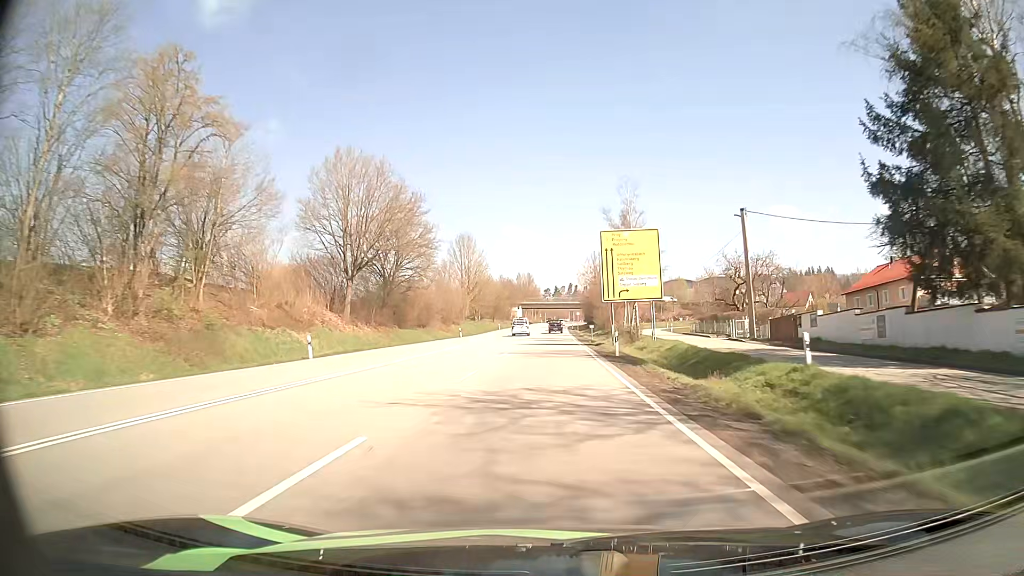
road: primary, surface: asphalt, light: Day
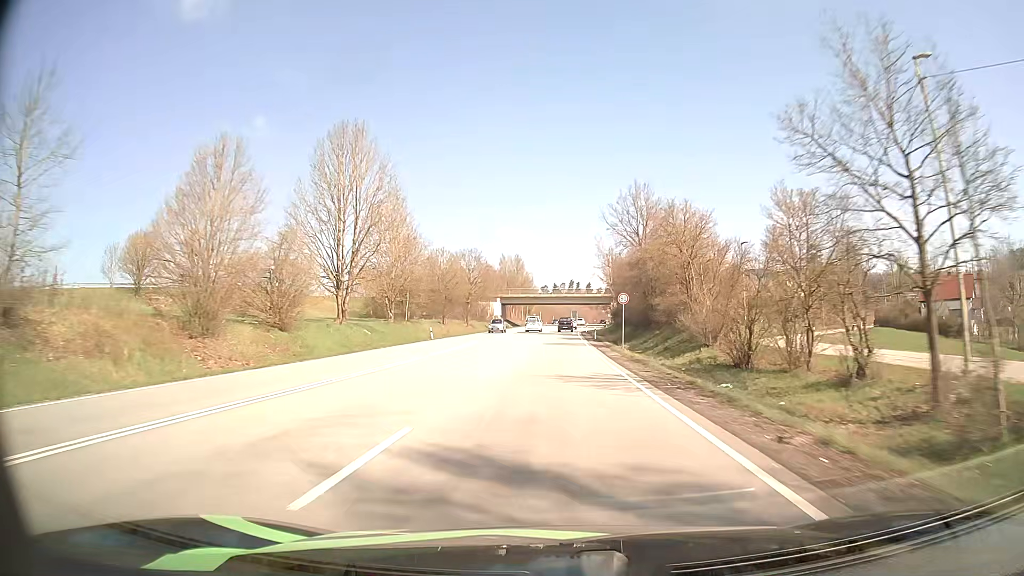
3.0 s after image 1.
(+0.6, +71.3) m; 0°
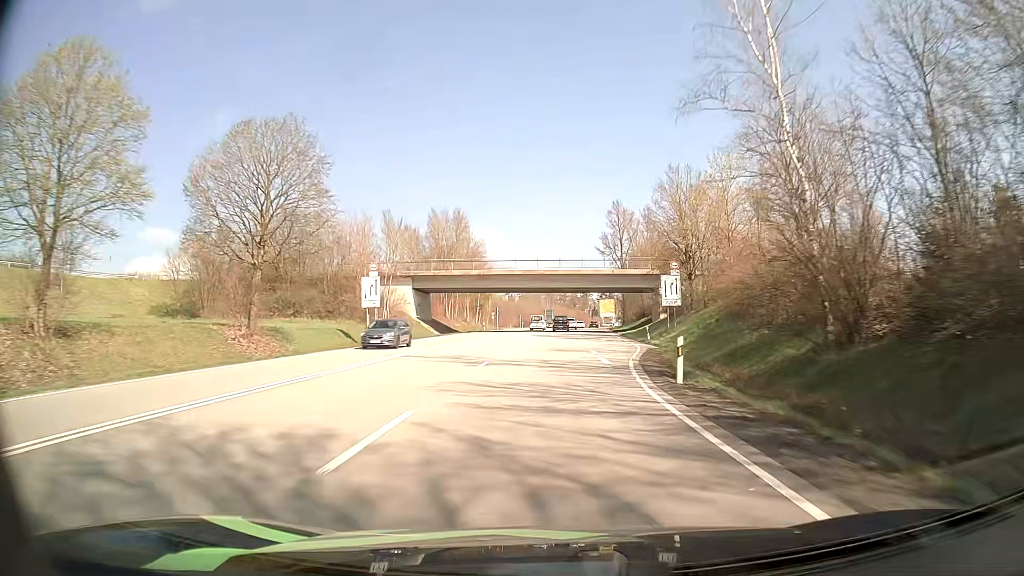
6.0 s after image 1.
(+1.1, +70.7) m; +3°
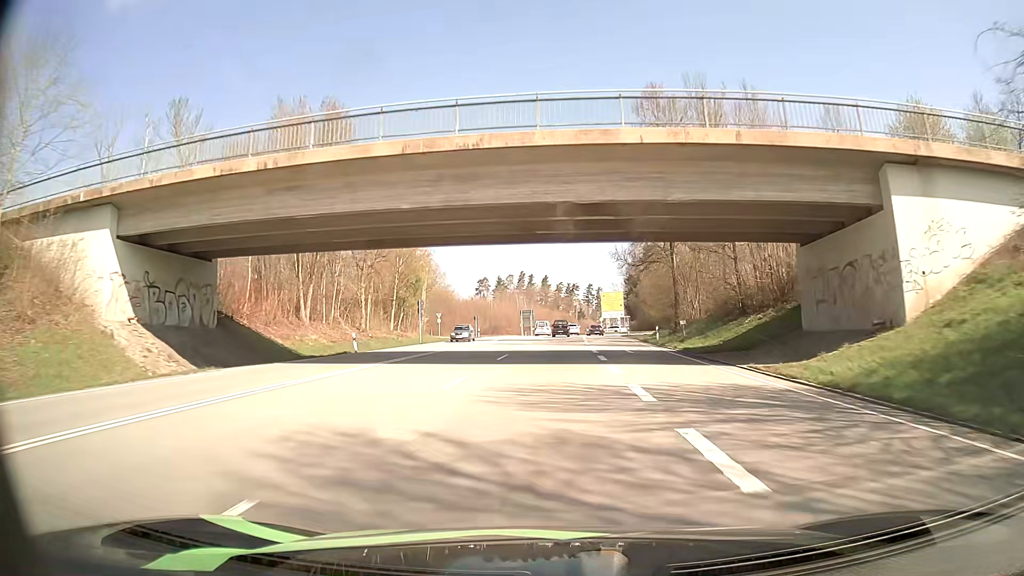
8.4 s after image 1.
(+0.9, +52.9) m; +2°
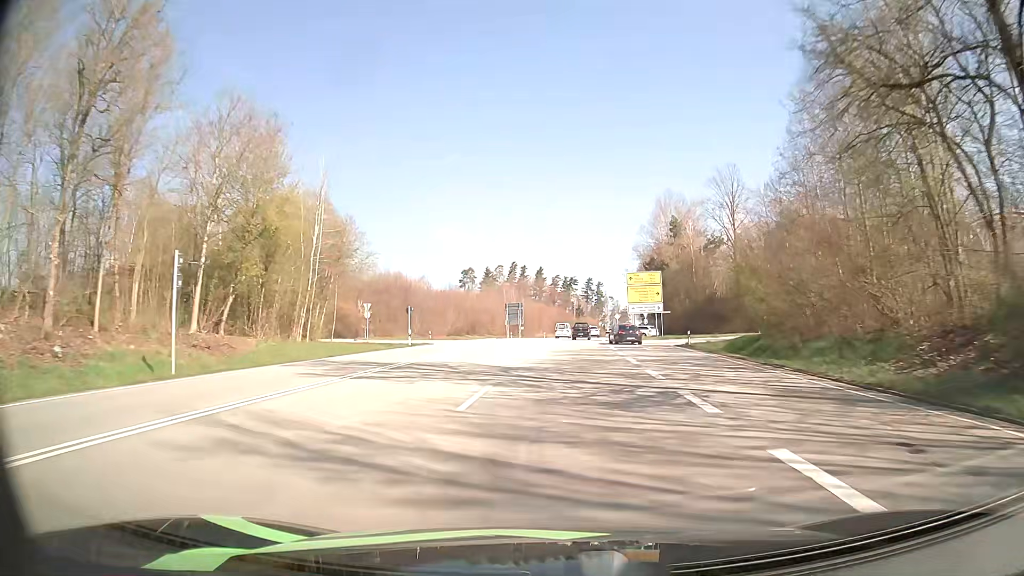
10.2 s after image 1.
(-0.3, +38.3) m; 0°
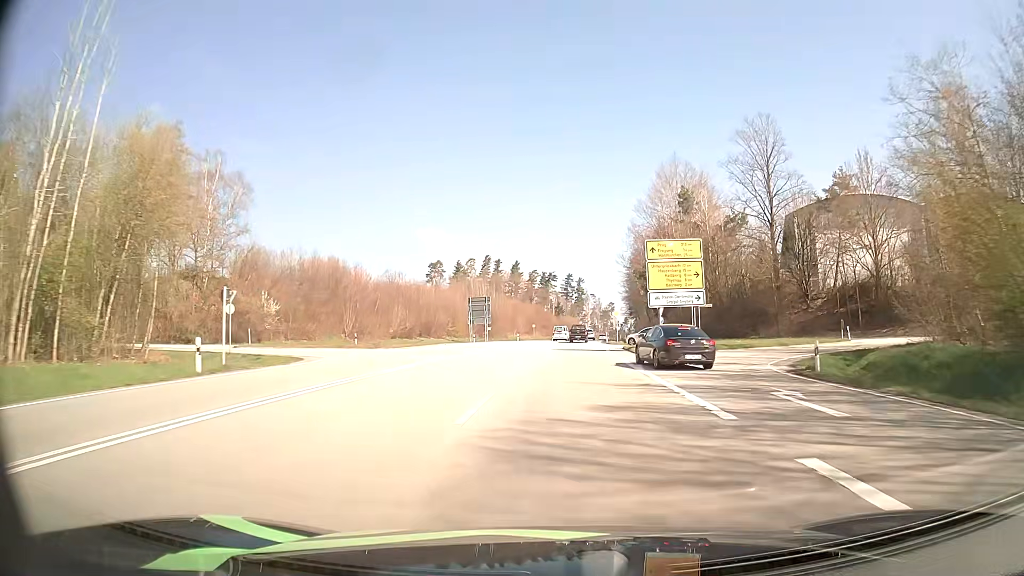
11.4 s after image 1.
(+0.5, +25.0) m; +2°
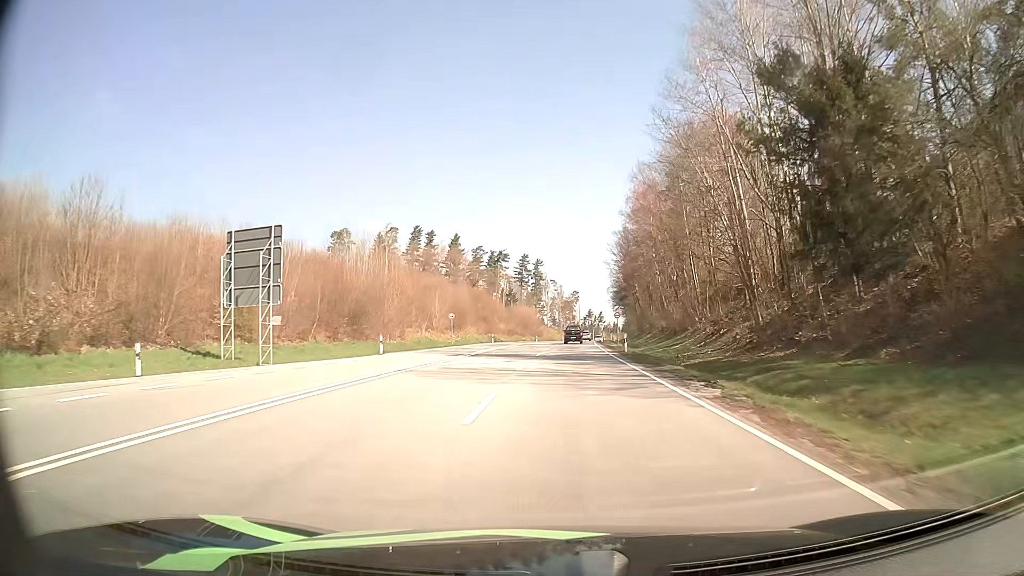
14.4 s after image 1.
(+2.3, +64.1) m; +4°
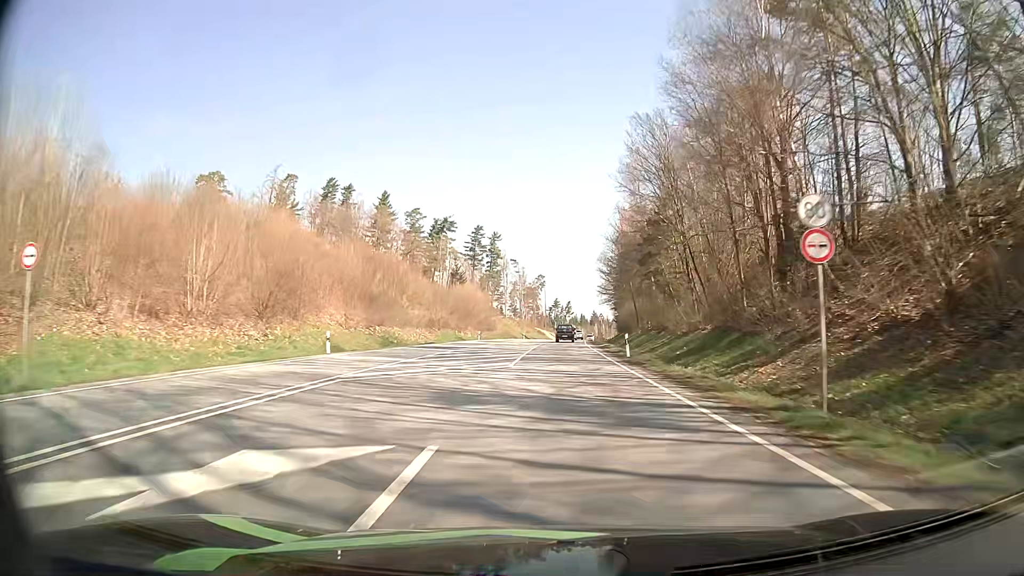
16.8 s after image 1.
(+1.2, +54.1) m; +3°
(0, +10) (0, +20) (0, +30) (+1, +40) (+1, +50) (+1, +60) (+2, +70) (+2, +80) (+3, +90) (+4, +100) m
